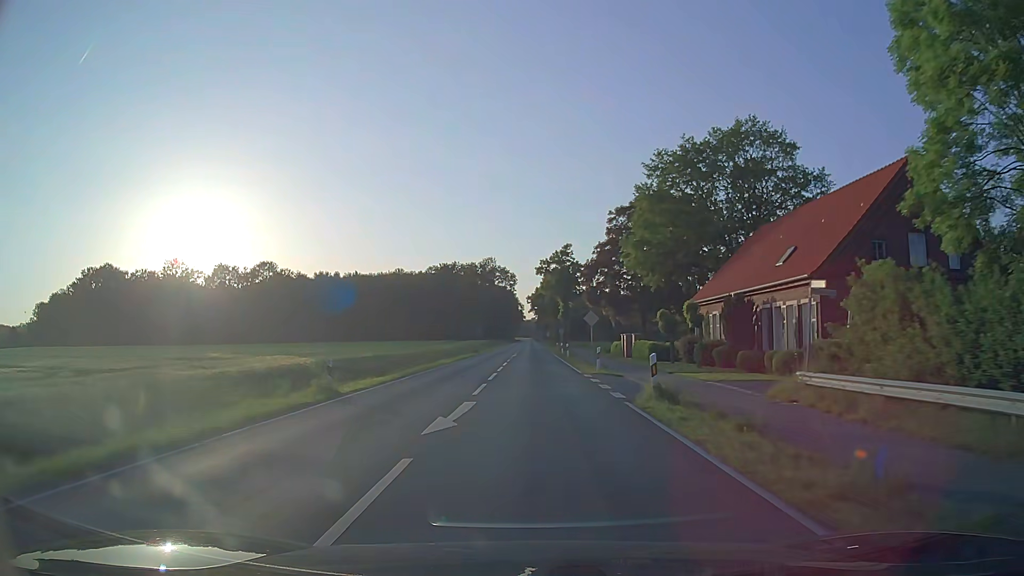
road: secondary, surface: asphalt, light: Day
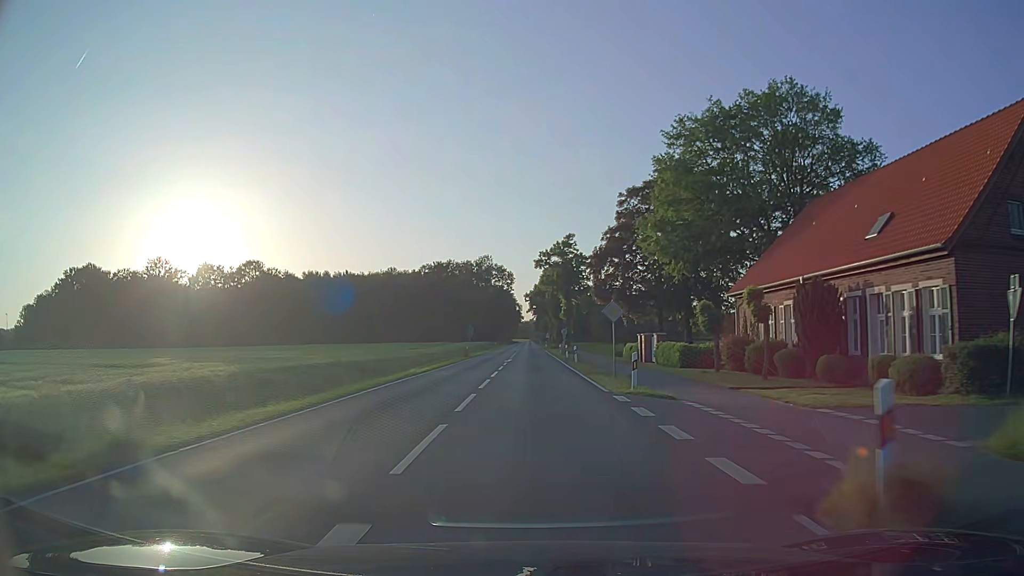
(0.0, +9.6) m; 0°
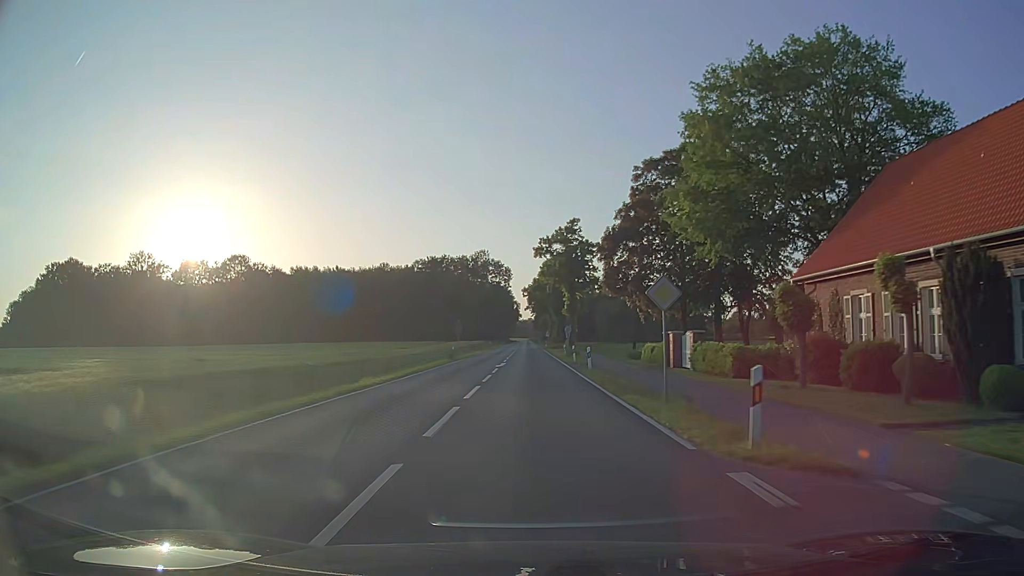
(0.0, +9.7) m; 0°
